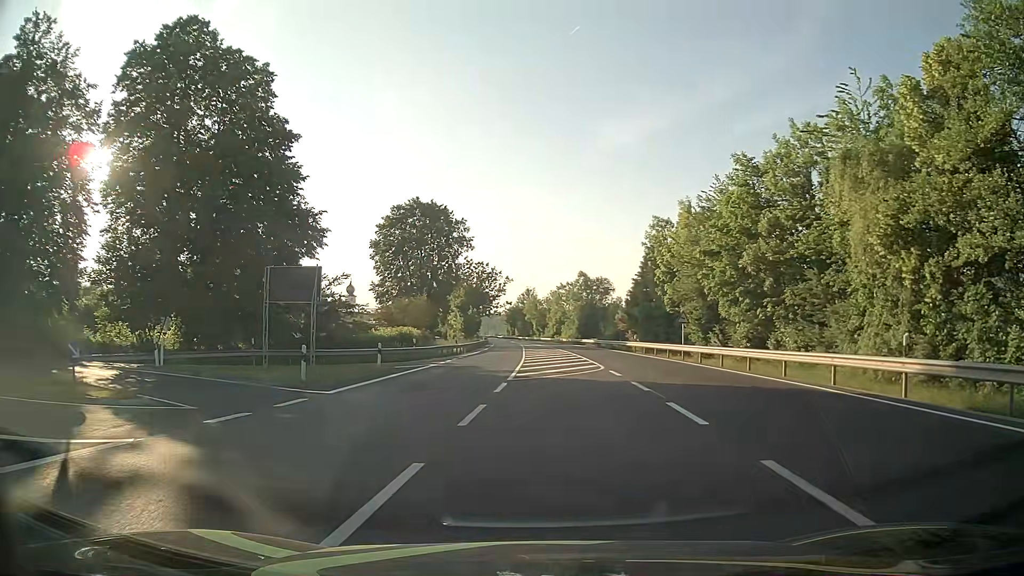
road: primary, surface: asphalt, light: Day
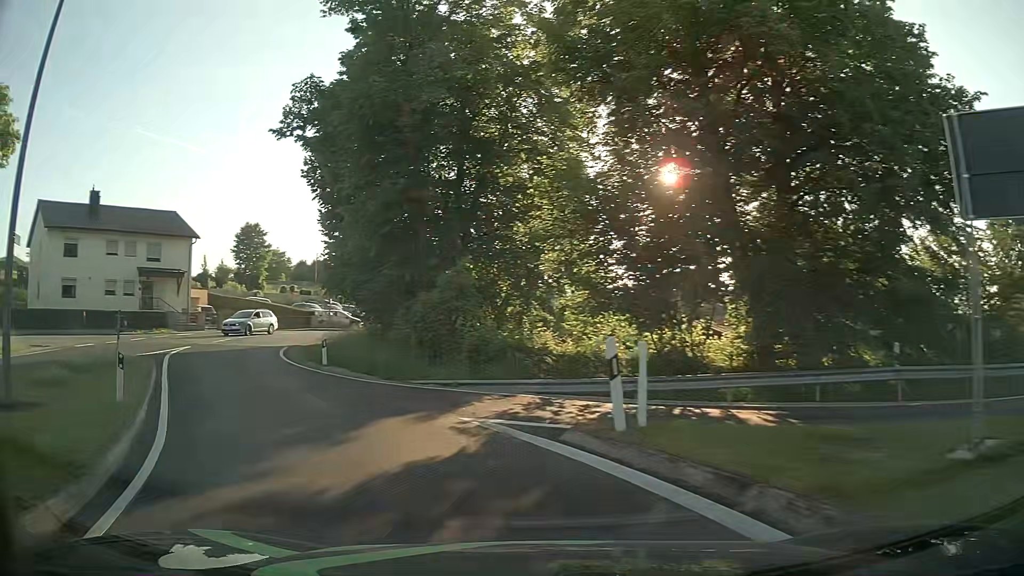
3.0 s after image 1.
(-6.8, +16.3) m; -50°
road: unclassified
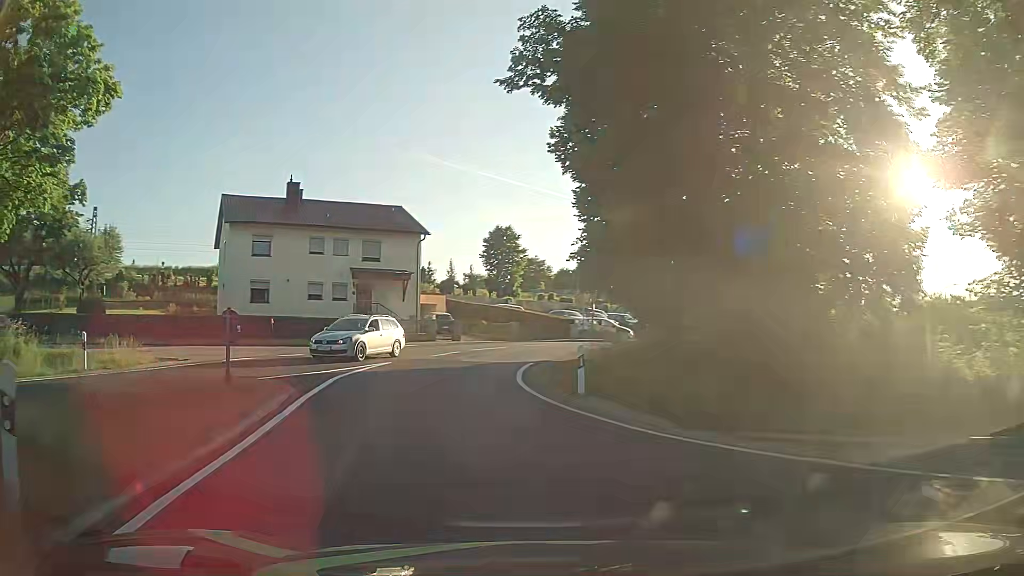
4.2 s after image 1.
(-1.9, +7.8) m; -25°
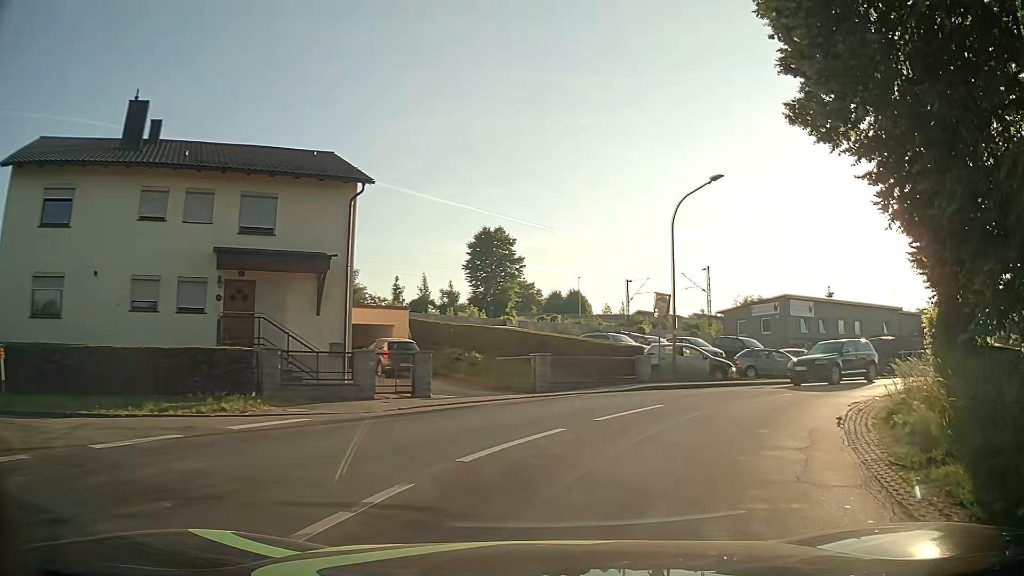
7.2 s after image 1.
(-2.3, +21.0) m; +1°
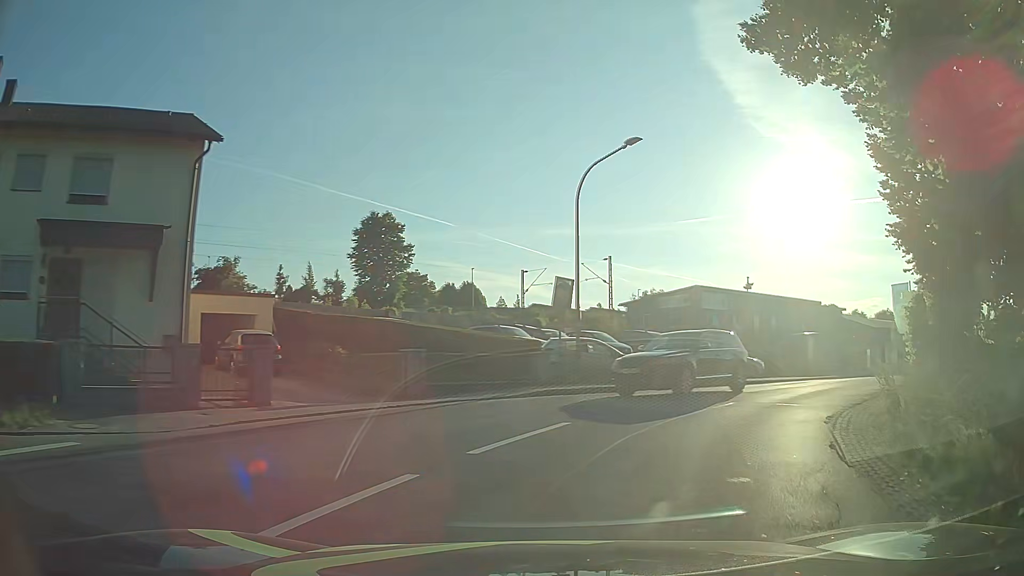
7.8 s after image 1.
(+0.3, +4.0) m; +8°
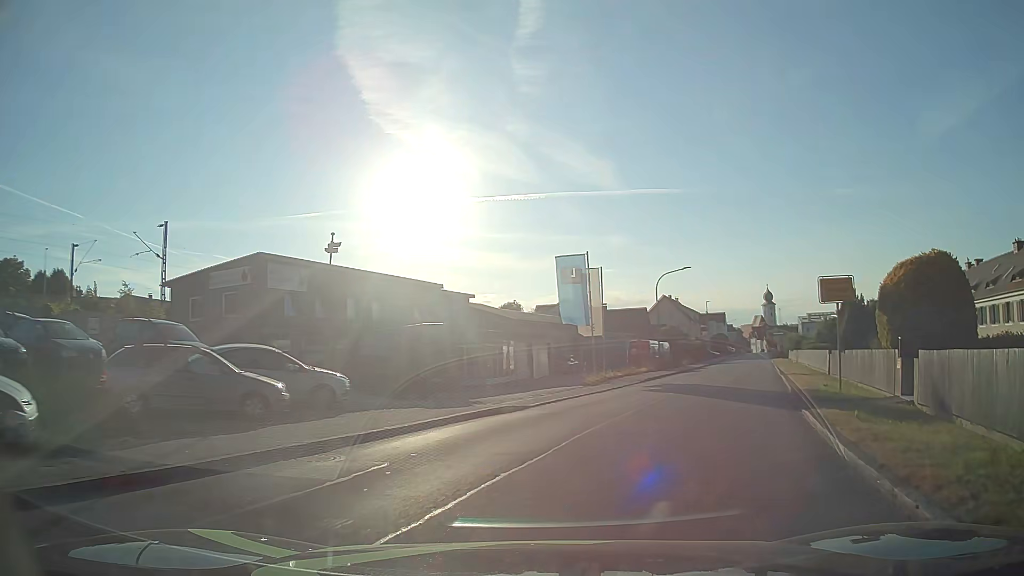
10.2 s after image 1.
(+4.9, +14.8) m; +35°
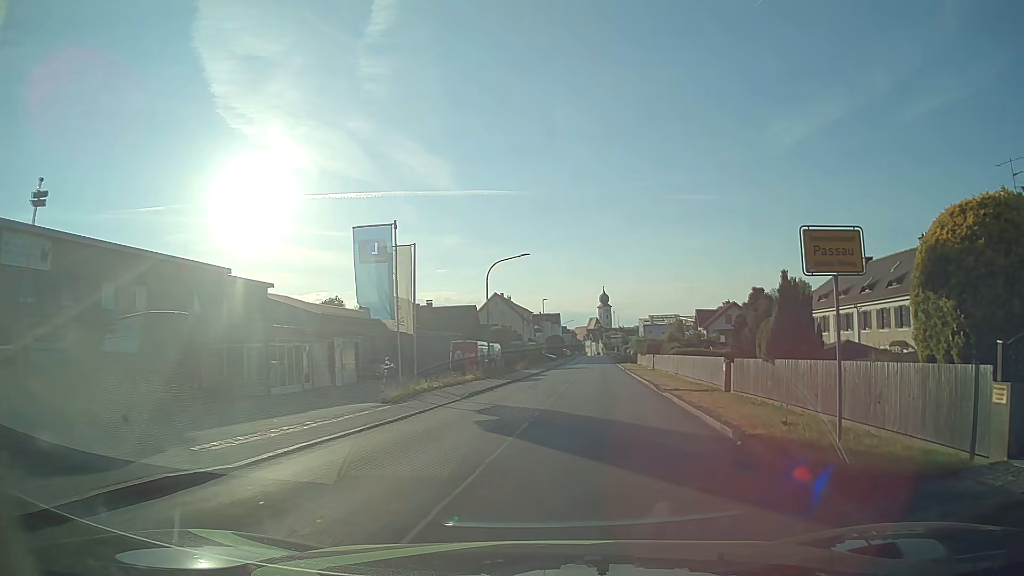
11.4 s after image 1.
(+1.1, +8.7) m; +15°
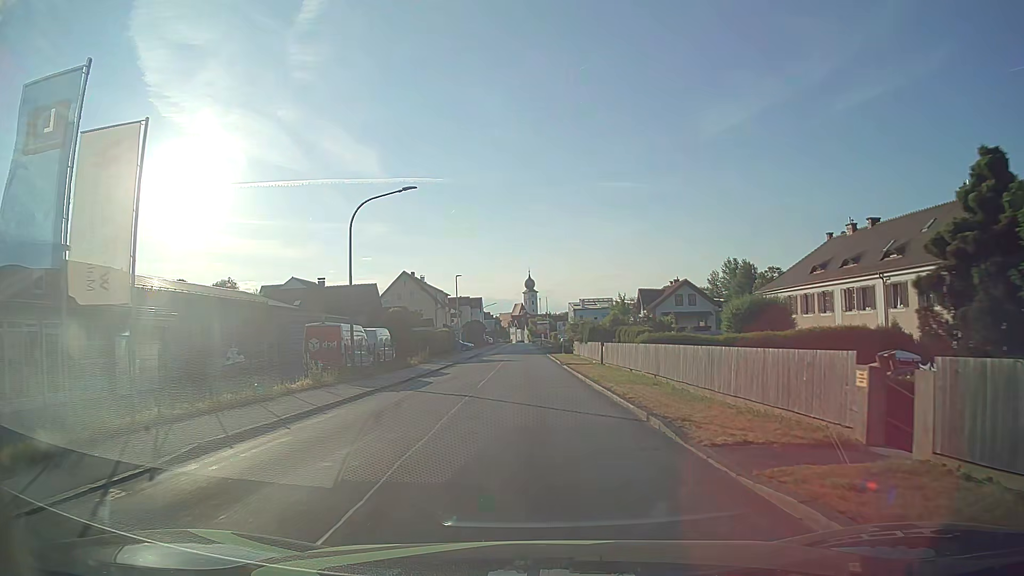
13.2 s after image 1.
(+1.2, +15.4) m; +6°
(0, +10) (0, +20) (-1, +30) (-1, +40) (-1, +50) (-1, +60) (-2, +70) (-2, +80) (-2, +90) (-2, +100) m
